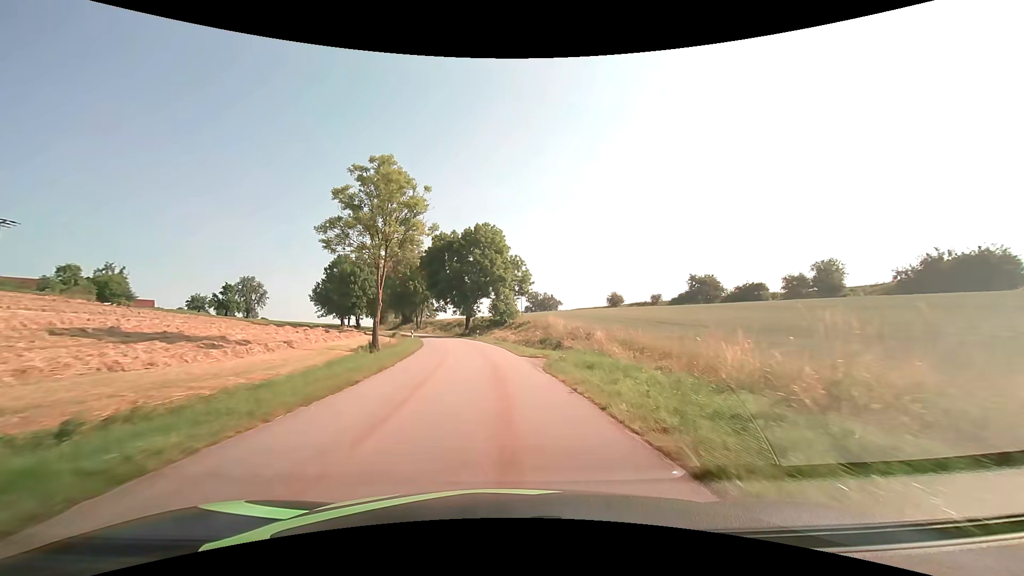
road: tertiary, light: Day
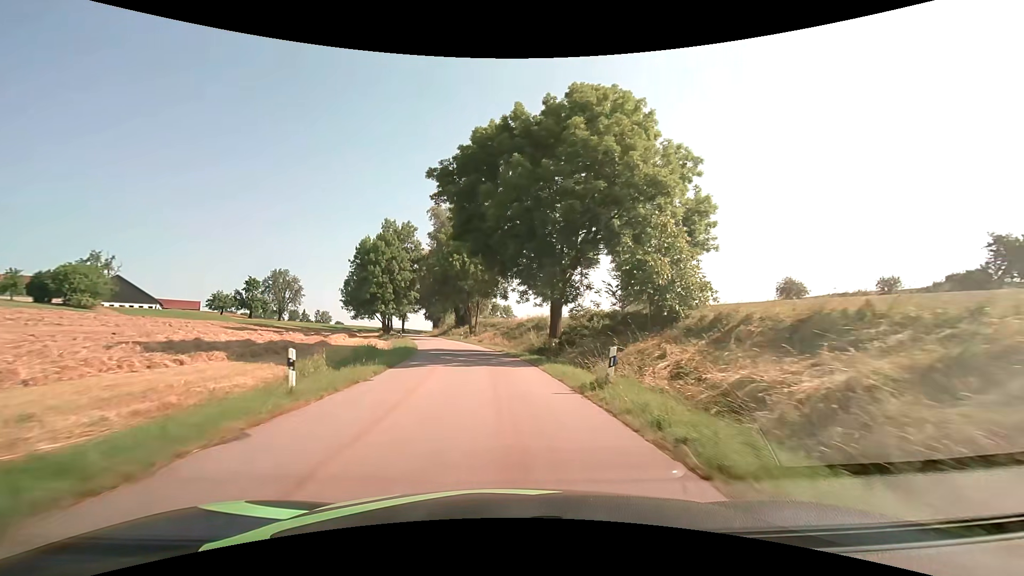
(-3.5, +44.2) m; -9°
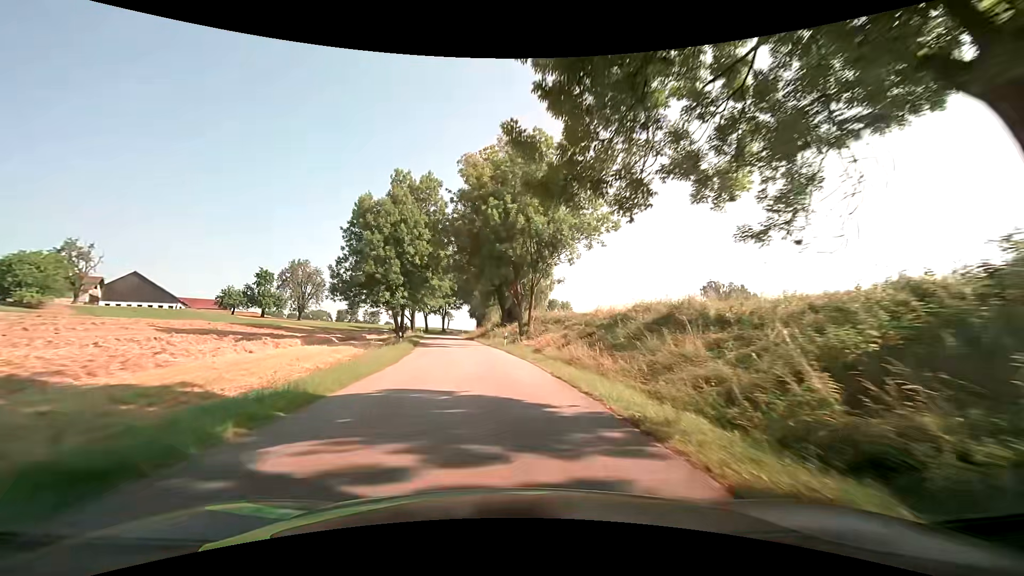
(-1.4, +26.7) m; -7°
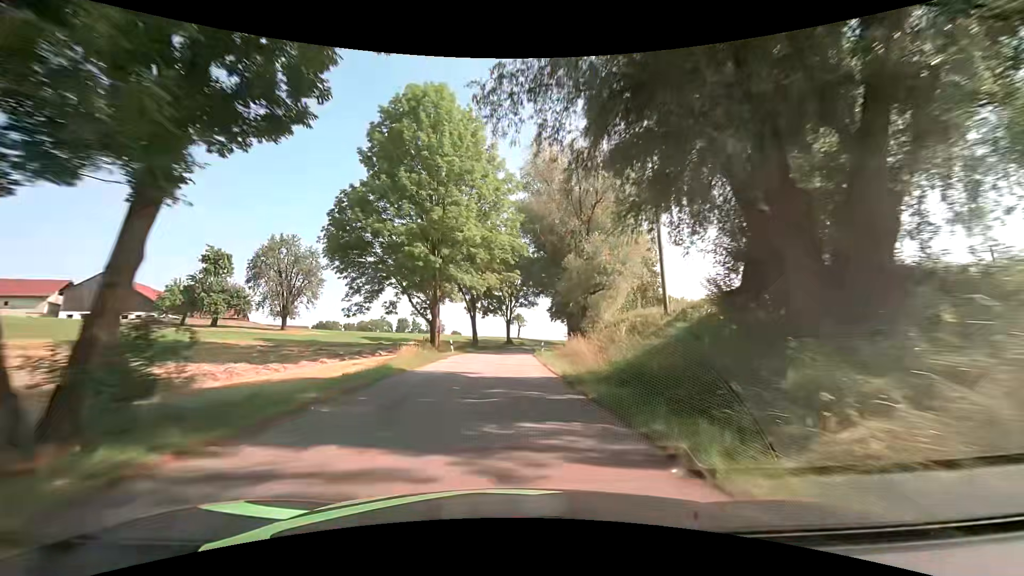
(-4.1, +48.1) m; -8°
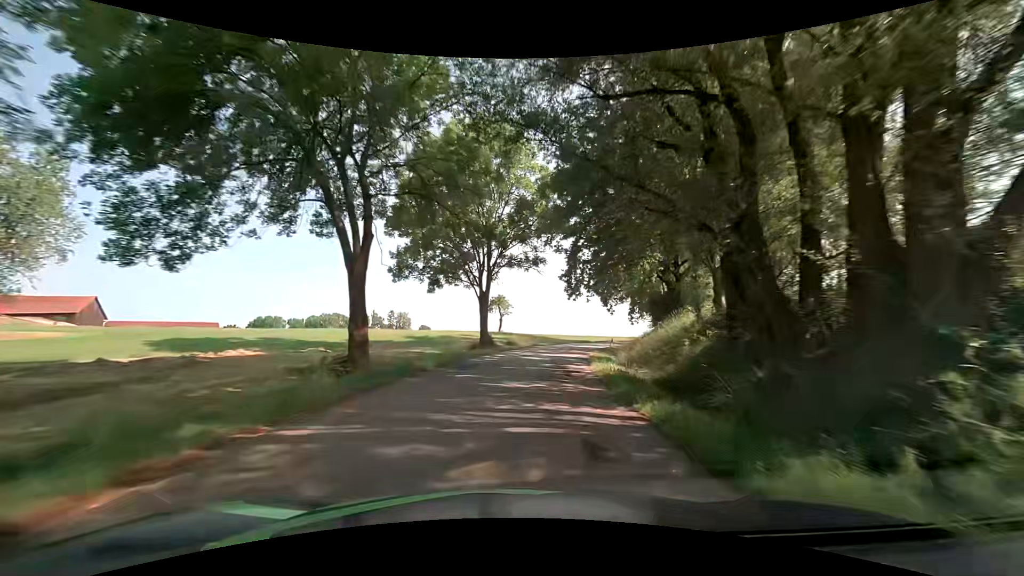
(+0.1, +40.3) m; +2°
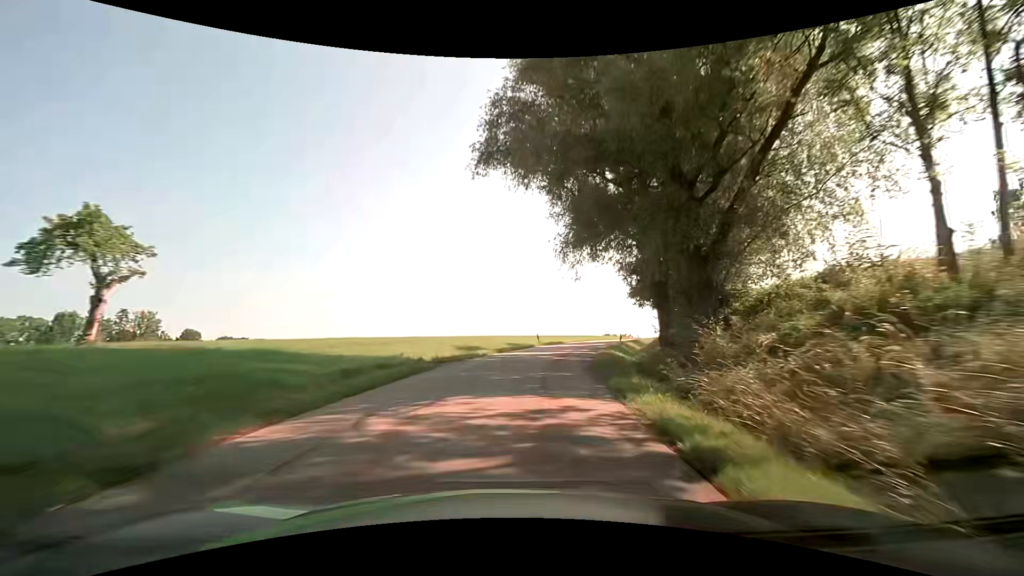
(+8.0, +50.3) m; +19°
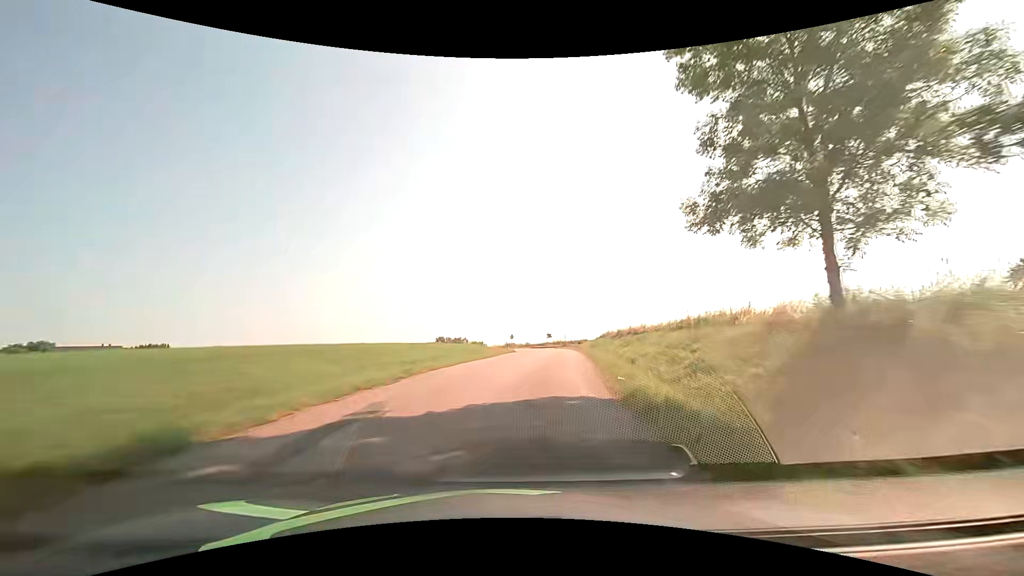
(+6.2, +41.2) m; +19°
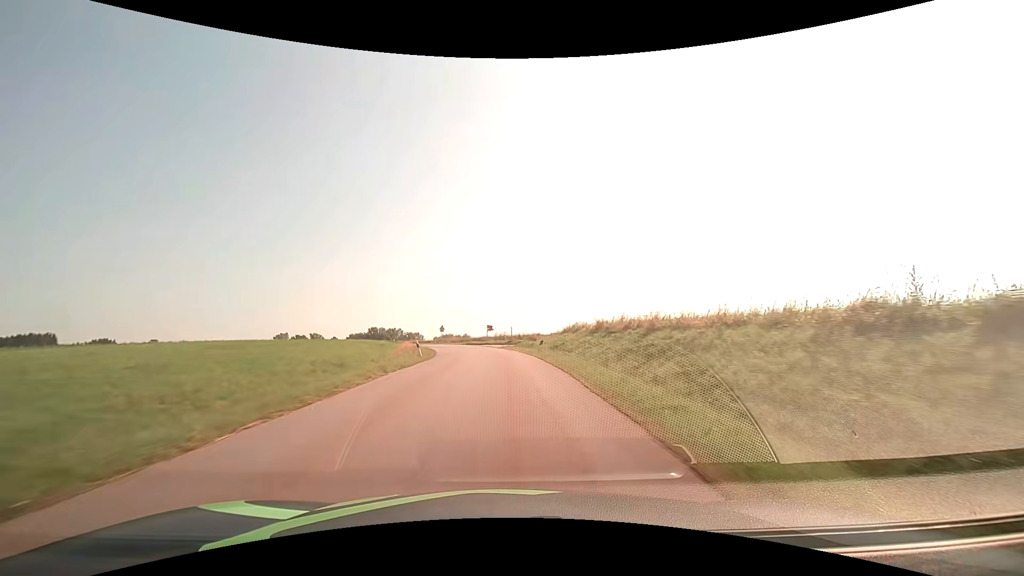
(+1.6, +21.0) m; +7°
(0, +10) (0, +20) (-1, +30) (-2, +40) (-4, +50) (-6, +59) (-9, +69) (-13, +78) (-17, +88) (-21, +96) m
